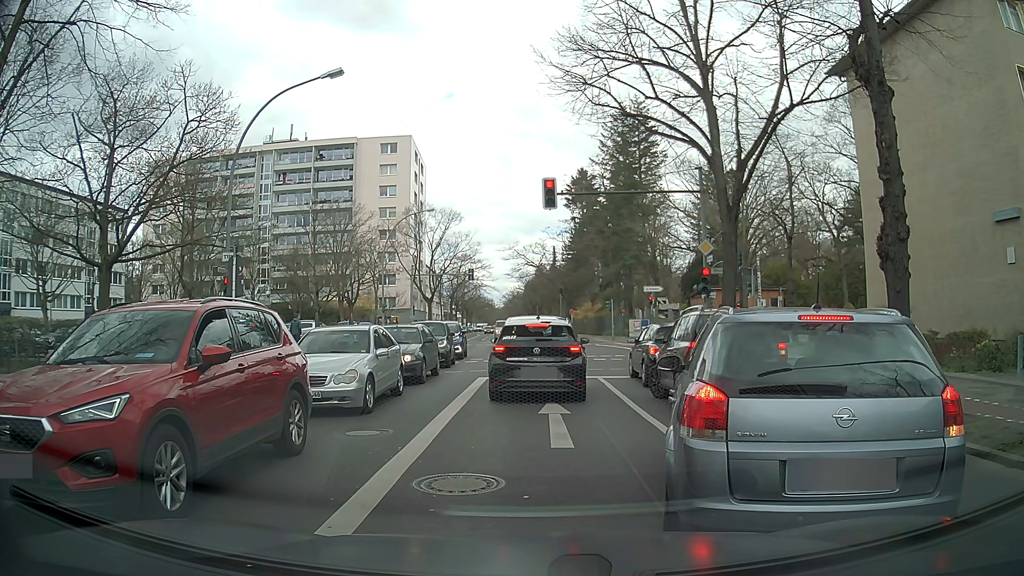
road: secondary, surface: asphalt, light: Day
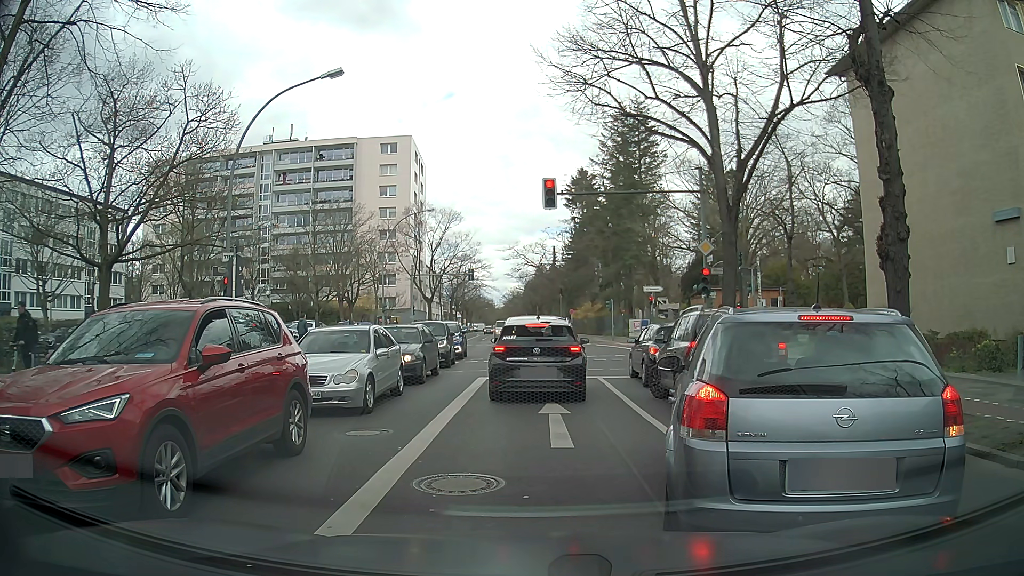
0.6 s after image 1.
(0.0, 0.0) m; 0°
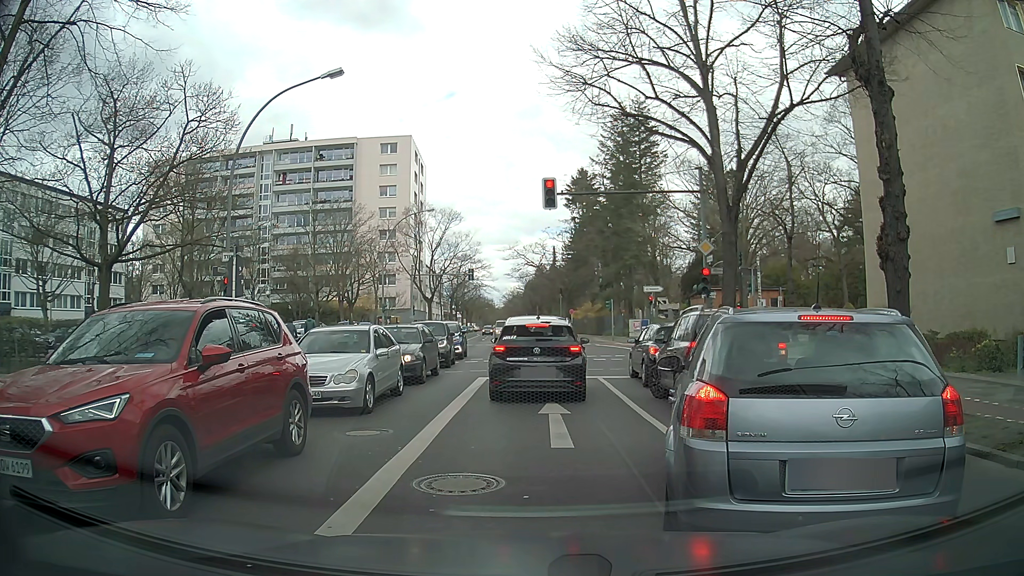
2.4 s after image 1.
(0.0, 0.0) m; 0°
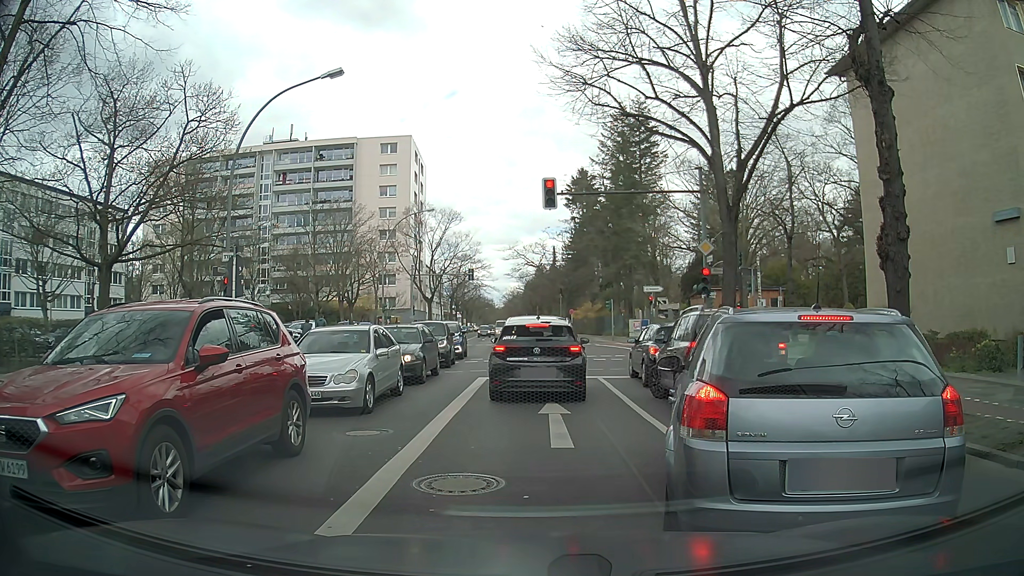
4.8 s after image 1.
(0.0, 0.0) m; 0°
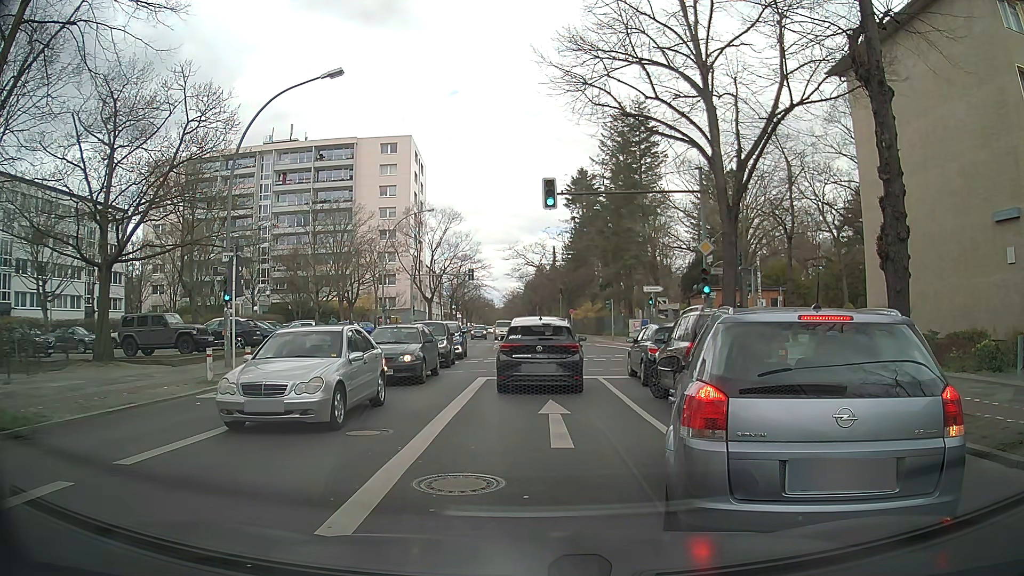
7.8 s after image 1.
(0.0, 0.0) m; 0°
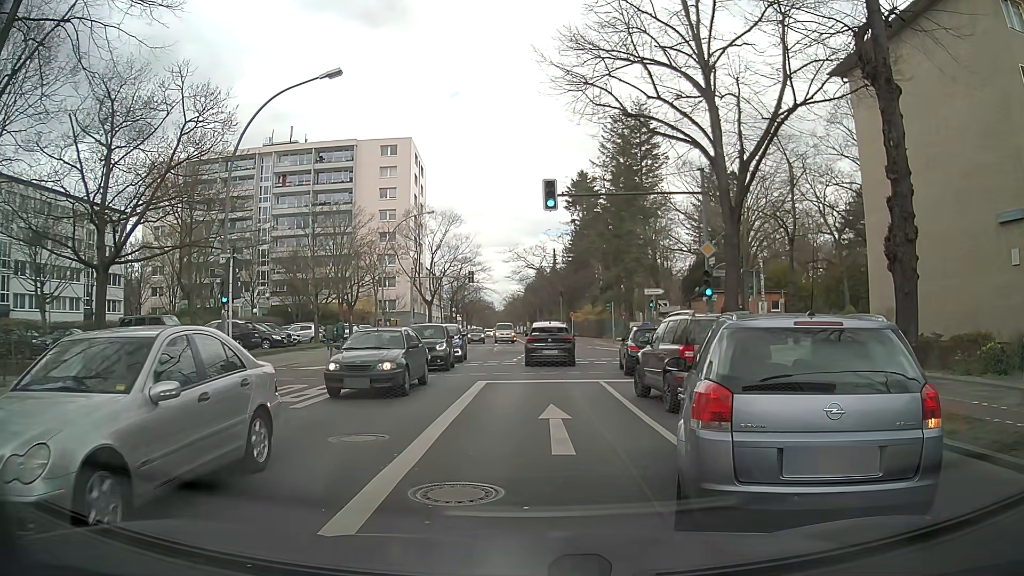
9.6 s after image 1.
(0.0, +0.2) m; 0°
